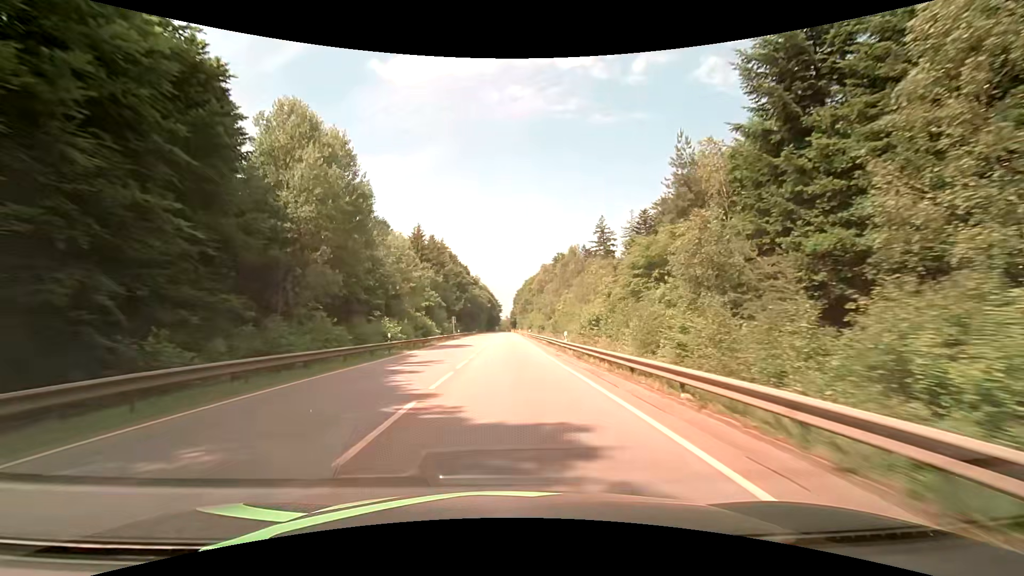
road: secondary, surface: asphalt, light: Day
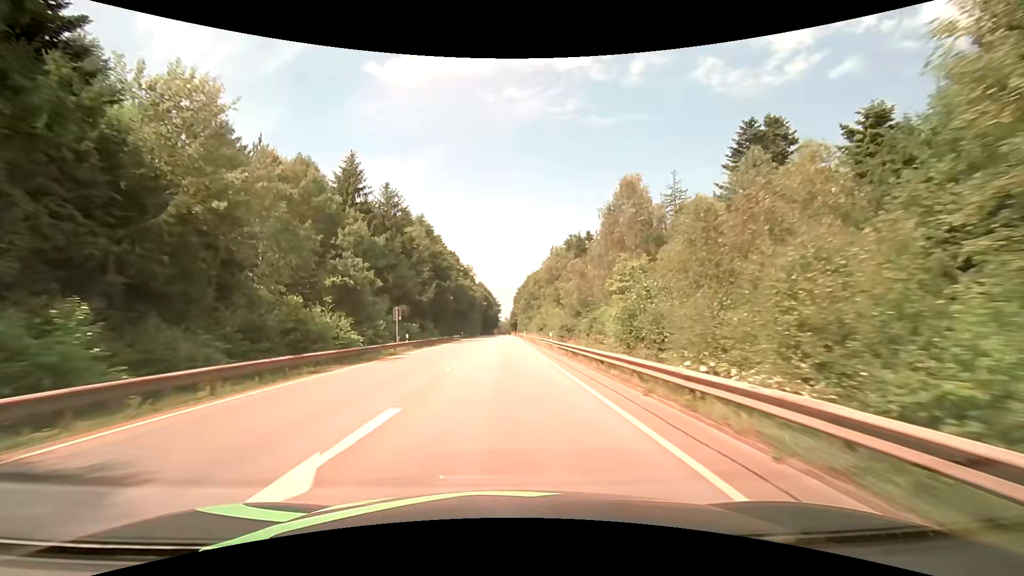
(+0.1, +37.2) m; 0°
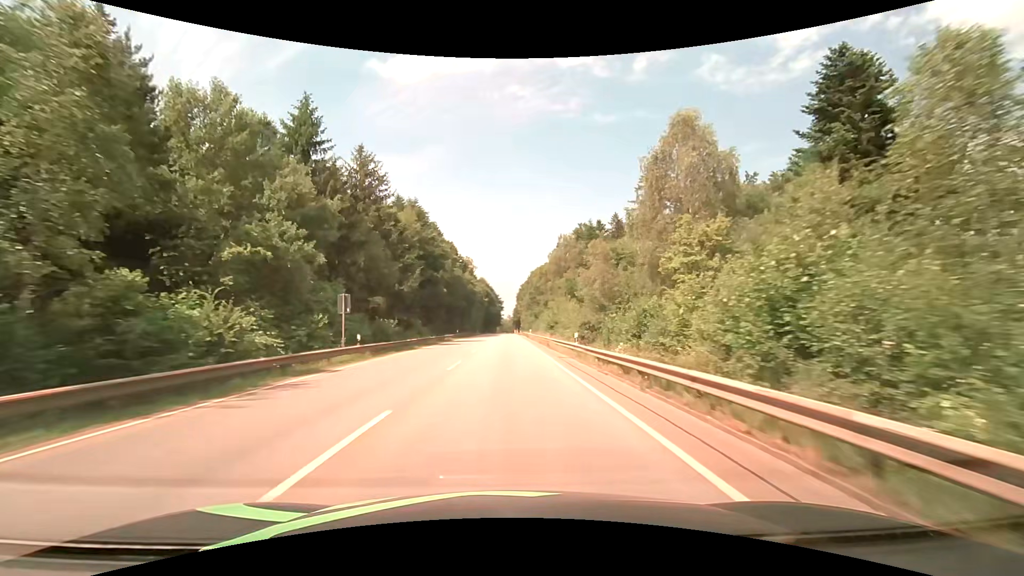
(-0.1, +12.4) m; 0°
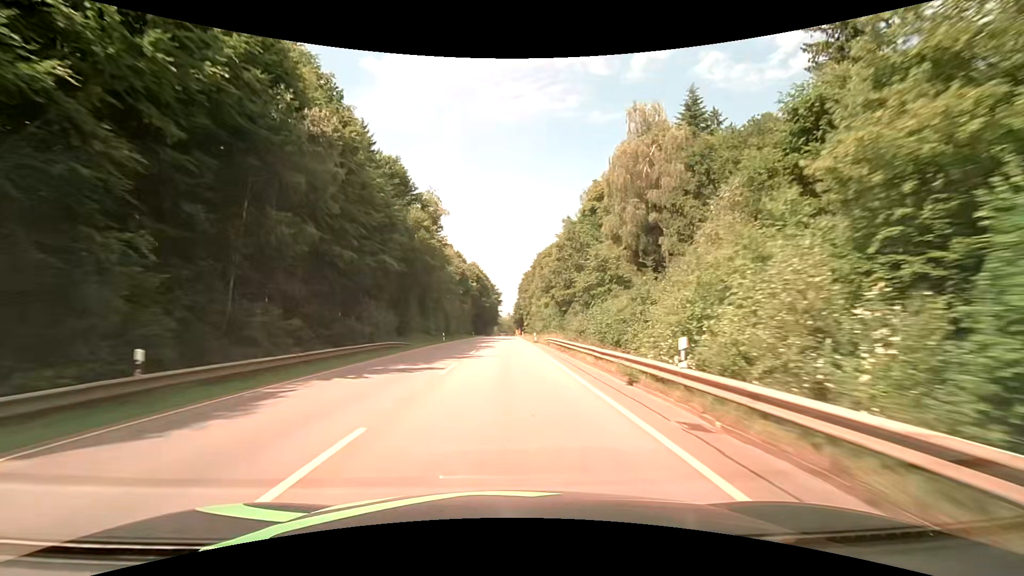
(-0.2, +62.3) m; 0°
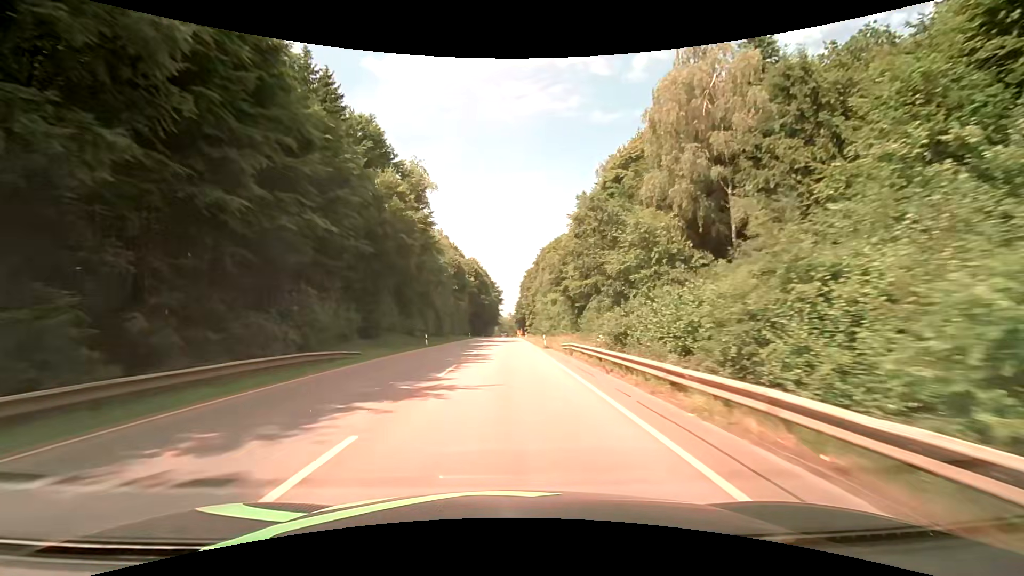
(-0.1, +12.5) m; -1°
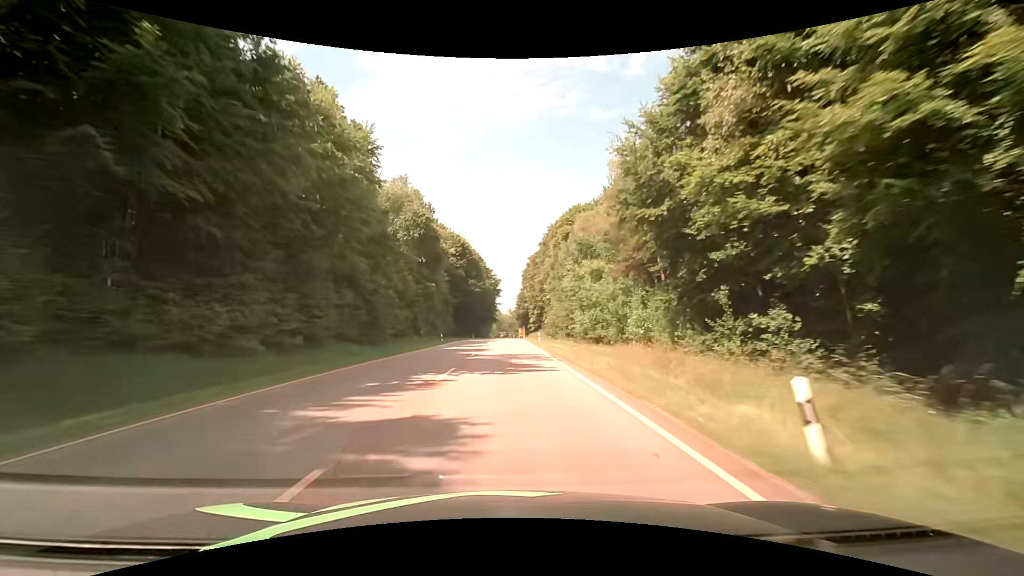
(0.0, +37.5) m; 0°
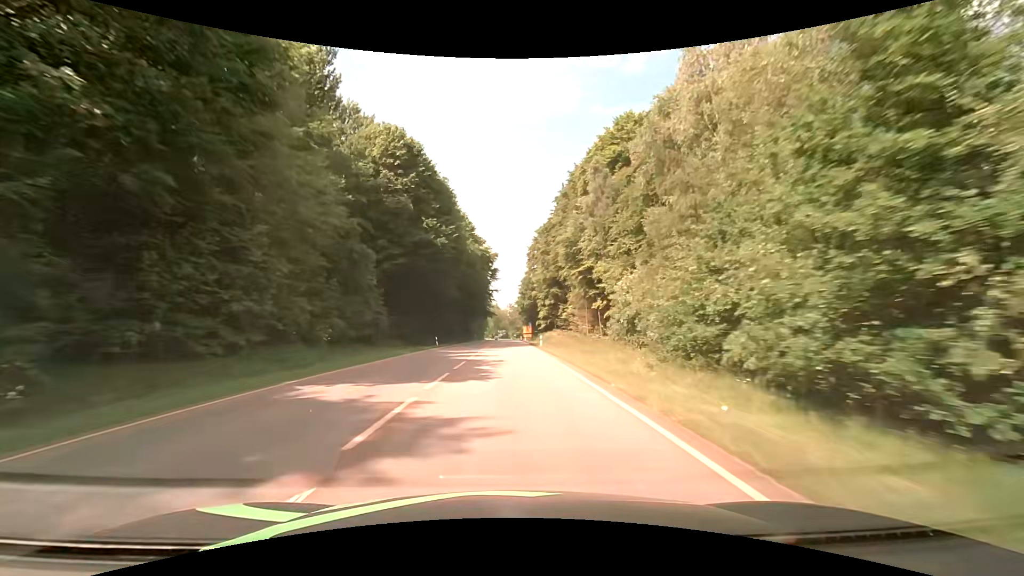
(+0.1, +50.1) m; +1°
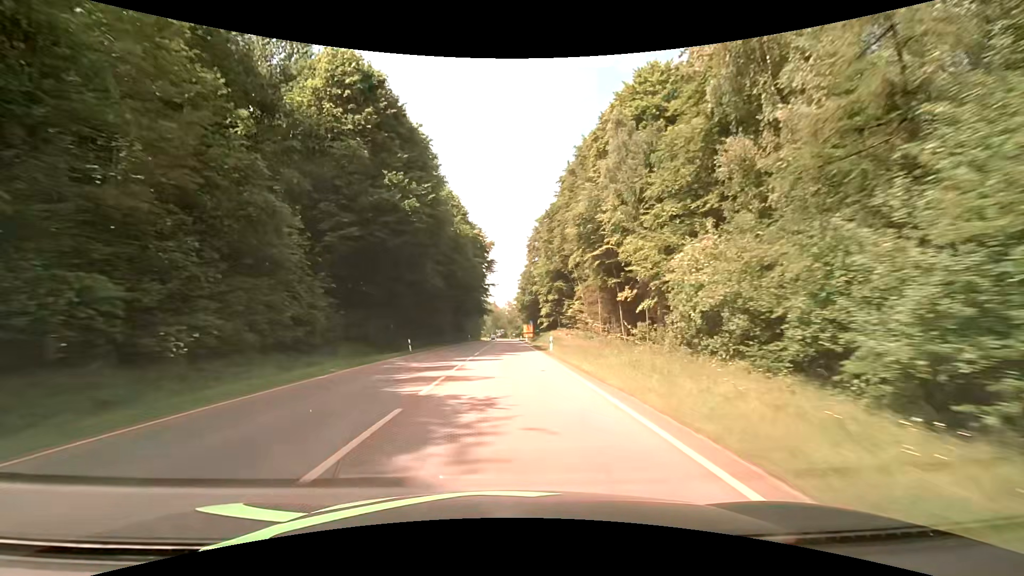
(-0.2, +12.6) m; -1°
(0, +10) (0, +20) (0, +30) (0, +40) (0, +50) (+1, +60) (+1, +70) (+1, +80) (+1, +90) (+1, +100) m
